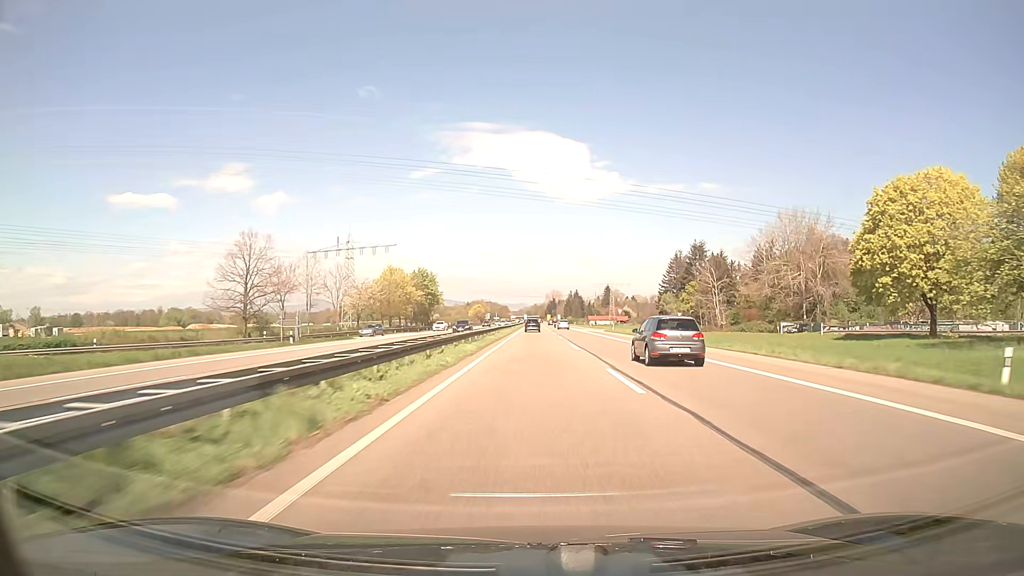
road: trunk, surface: asphalt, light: Day
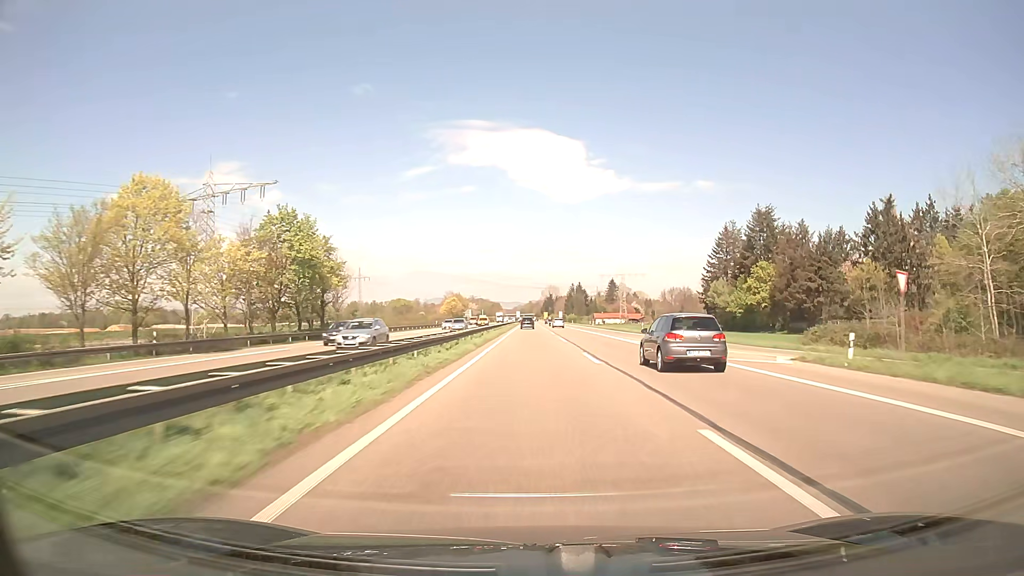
(+0.4, +65.6) m; 0°
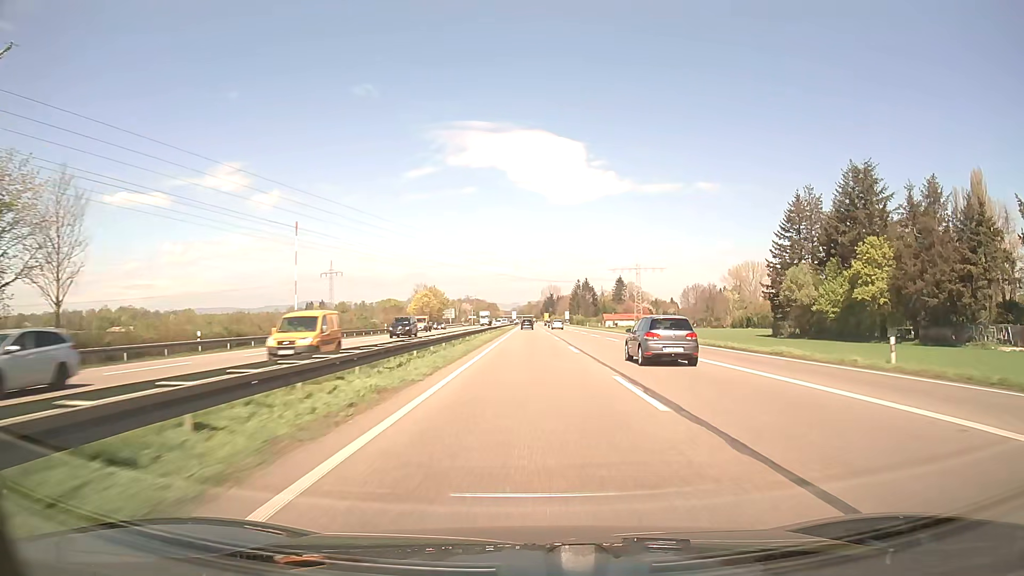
(0.0, +47.2) m; 0°
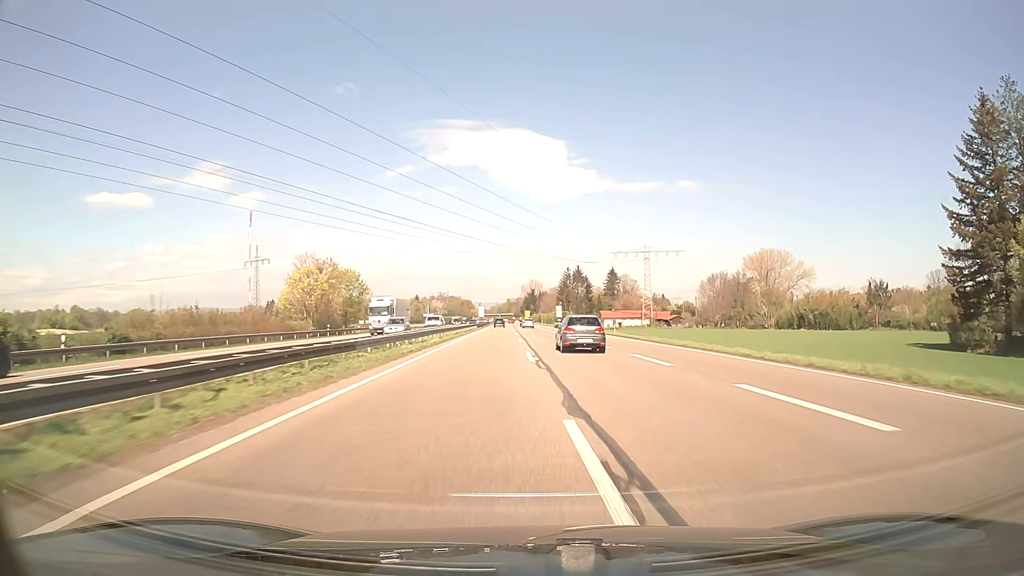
(+1.1, +62.3) m; +2°
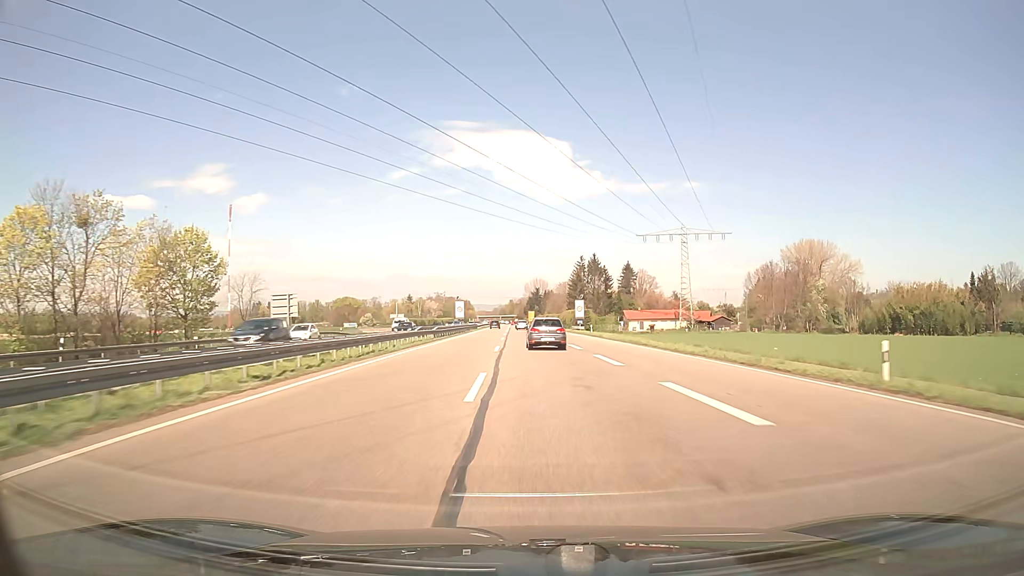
(0.0, +47.1) m; 0°
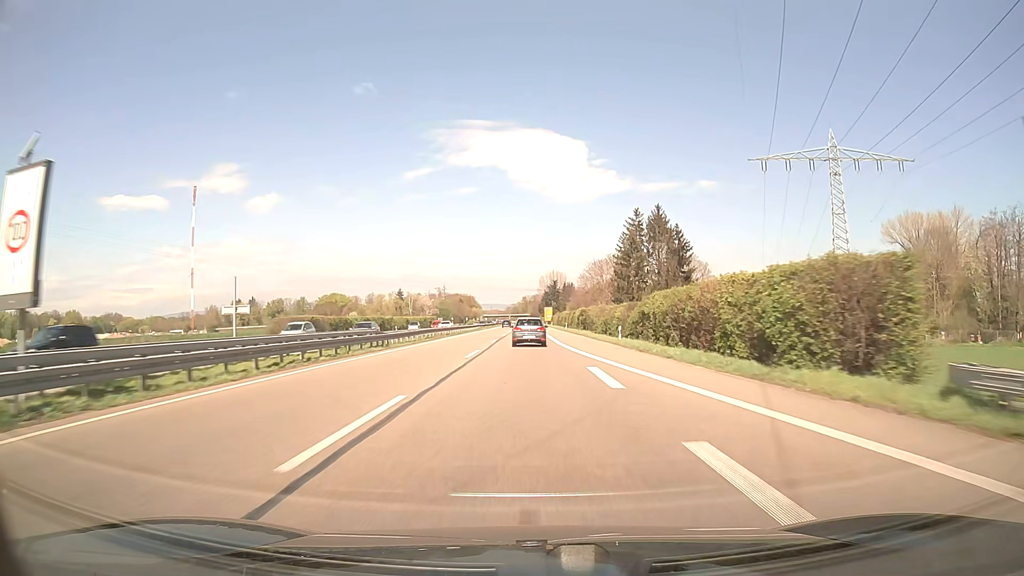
(-0.8, +79.2) m; -1°
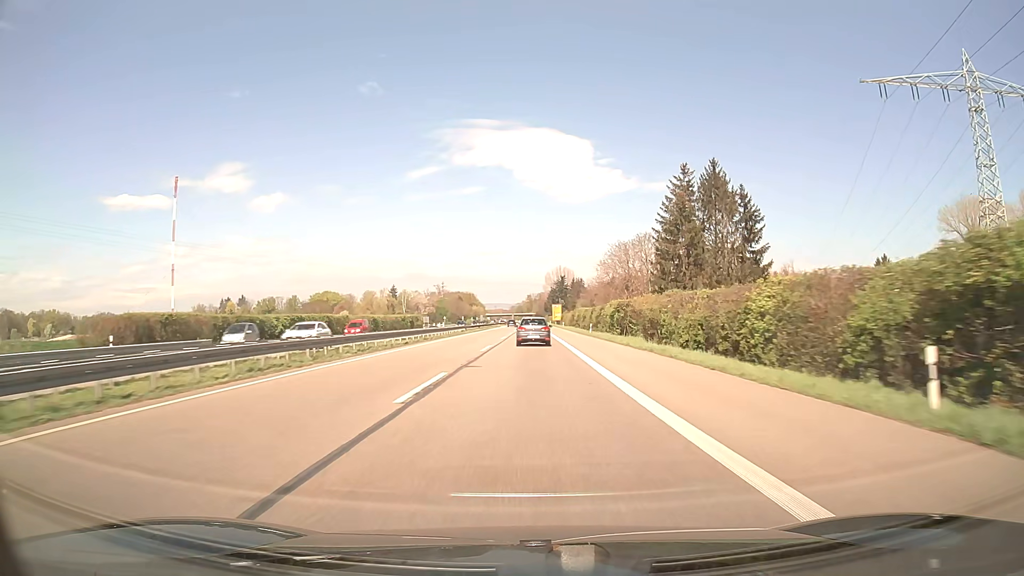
(-0.2, +31.8) m; 0°
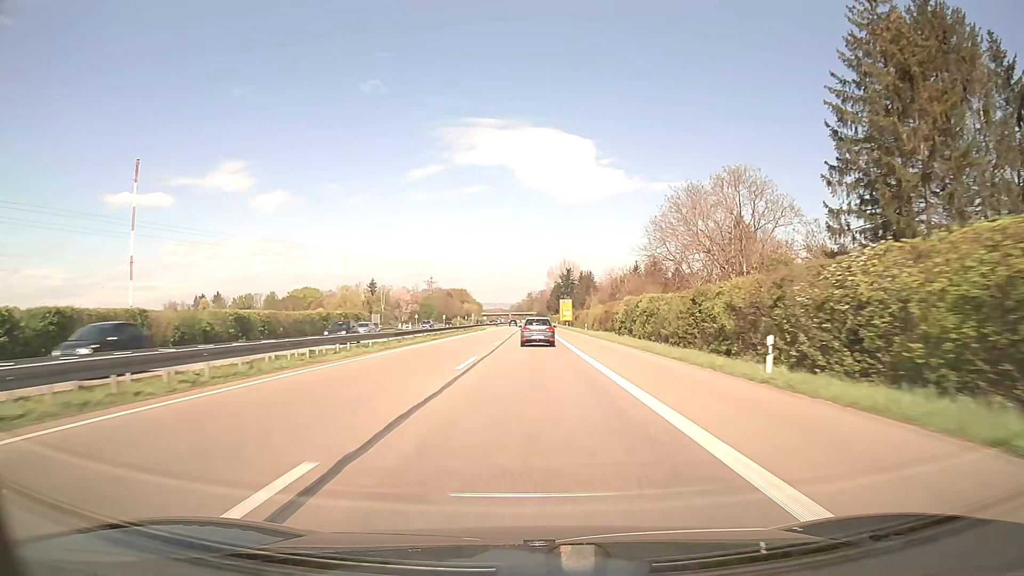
(-0.1, +47.8) m; 0°
(0, +10) (0, +20) (0, +30) (0, +40) (0, +50) (0, +60) (0, +70) (0, +80) (0, +90) (+1, +100) m
